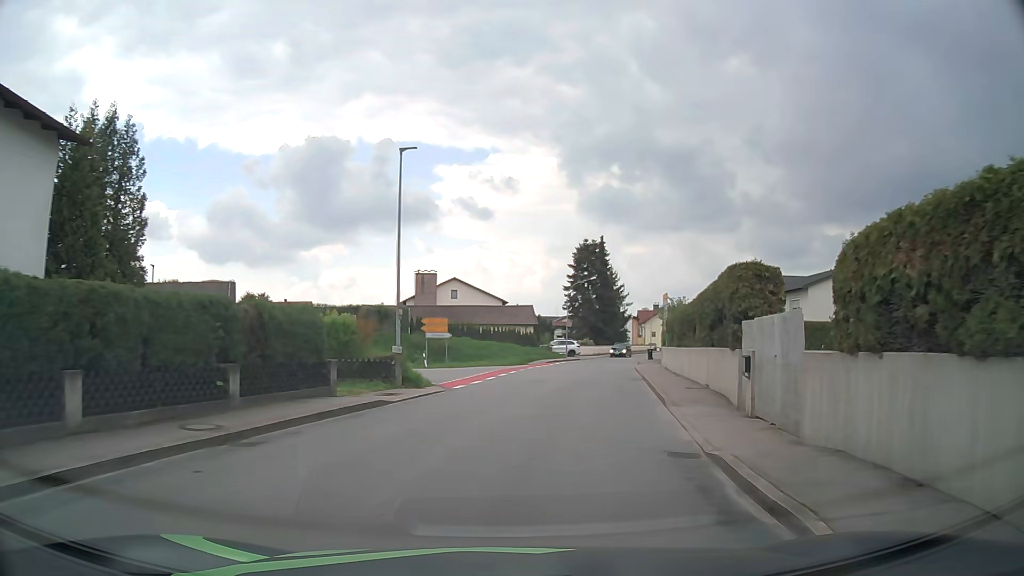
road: tertiary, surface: asphalt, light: Day
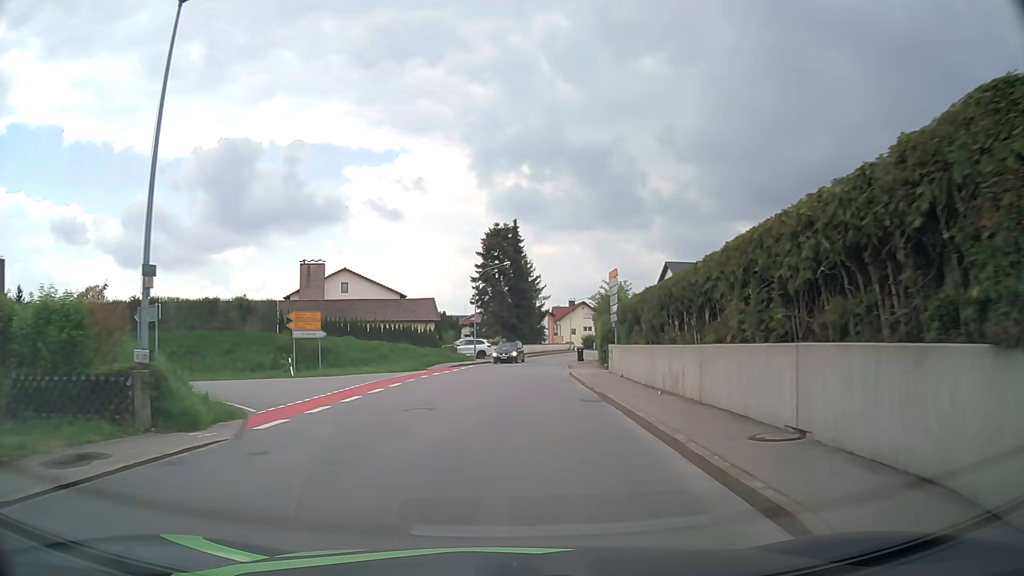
(+0.9, +11.5) m; +8°
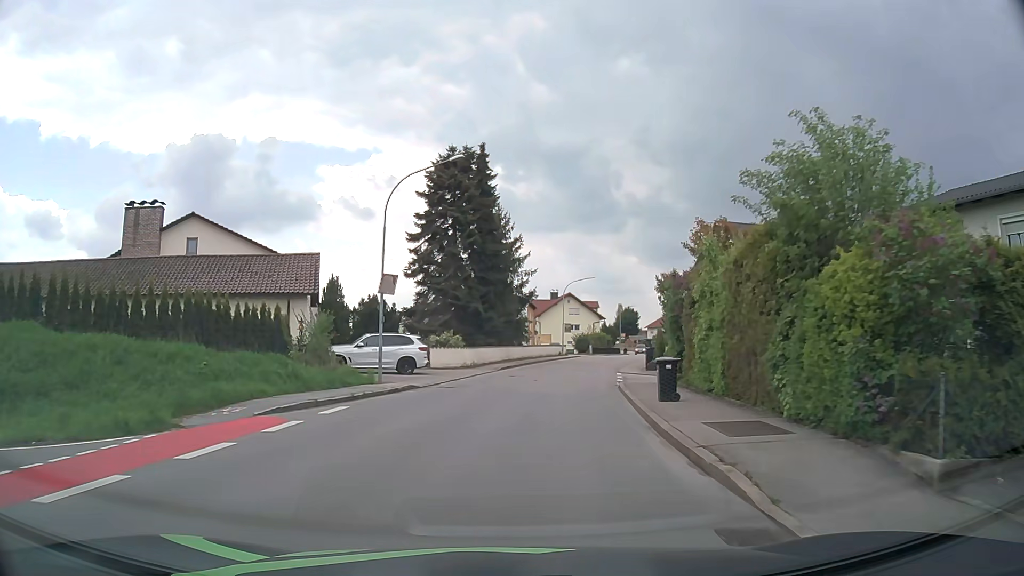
(+0.9, +30.5) m; +2°
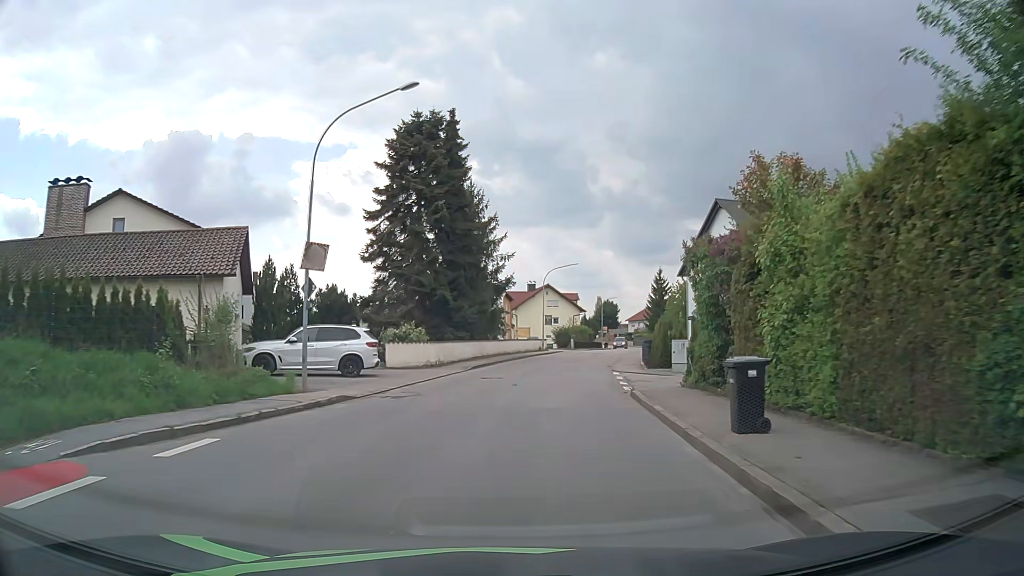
(+0.1, +6.3) m; +3°
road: residential
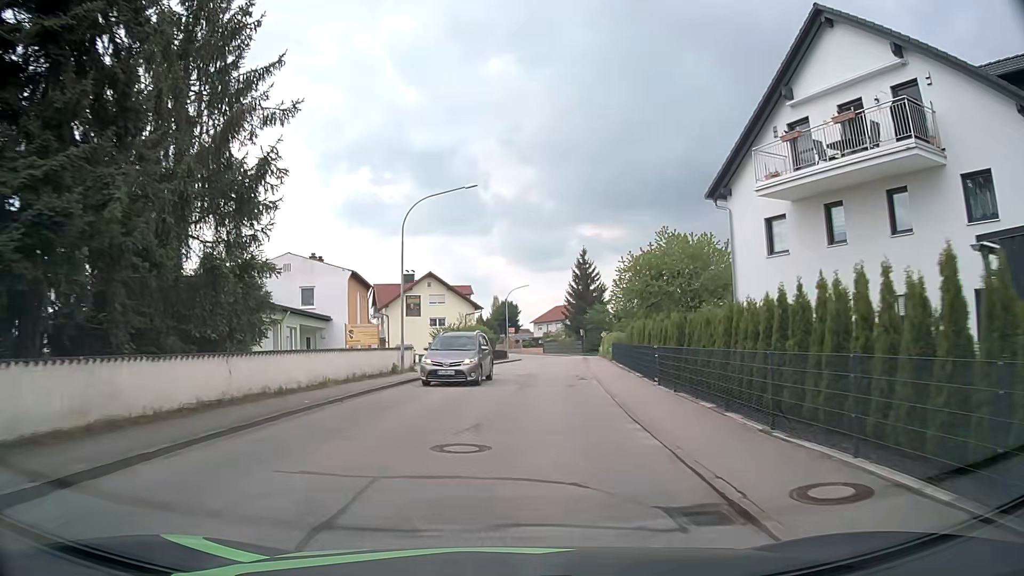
(+2.5, +30.7) m; +9°
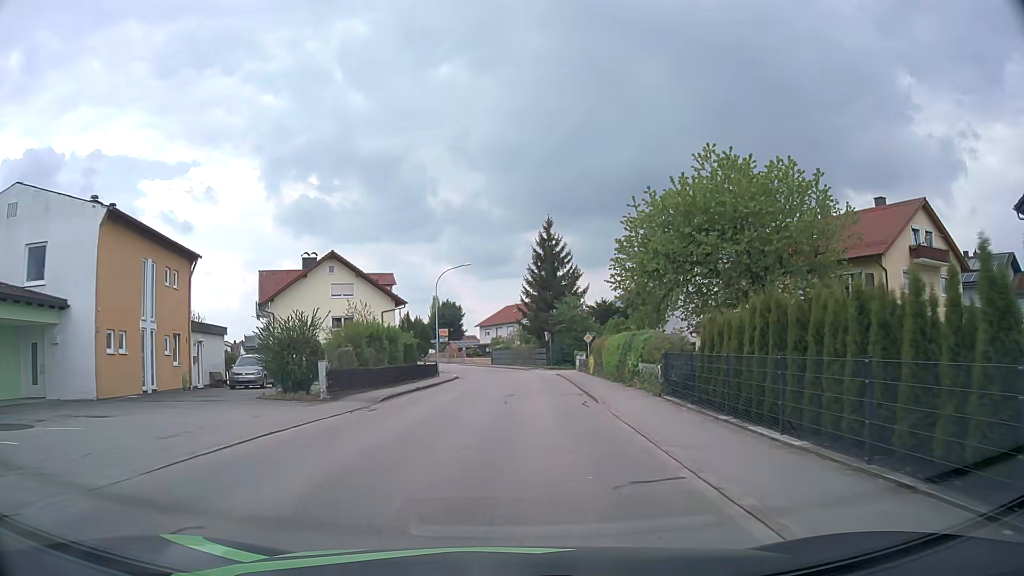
(+1.3, +24.4) m; +5°
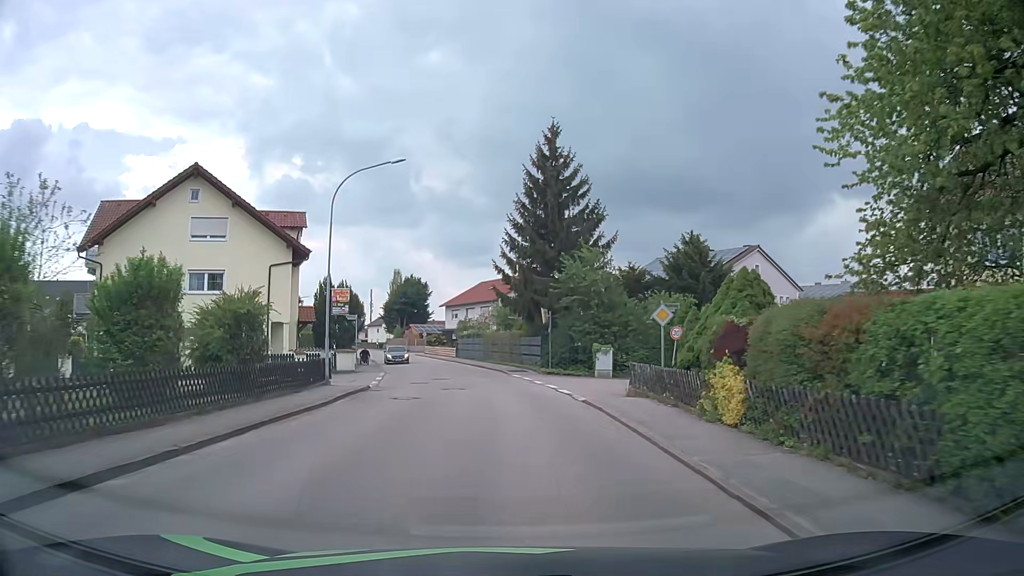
(+0.3, +24.3) m; +2°
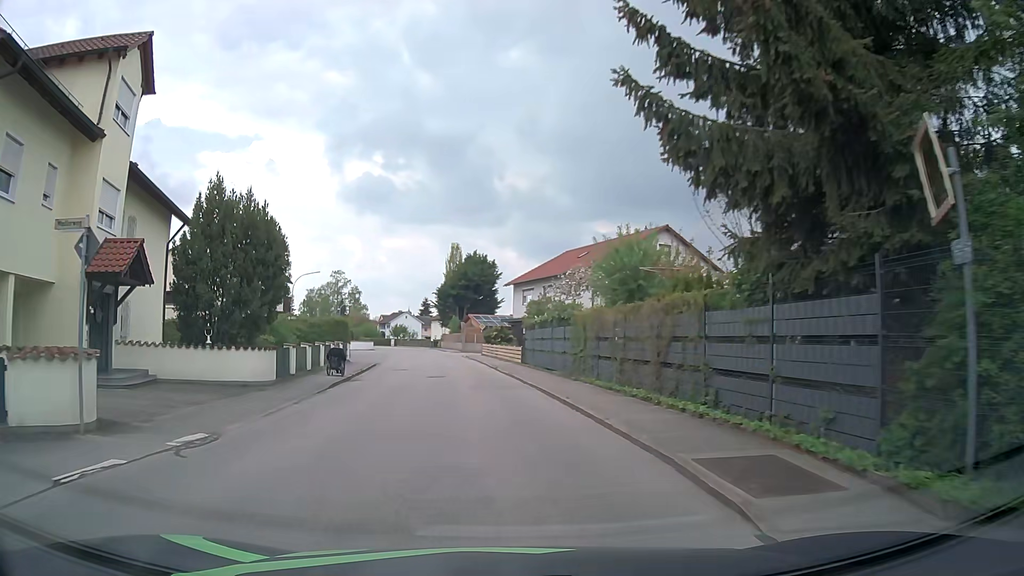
(-1.0, +27.6) m; -8°
